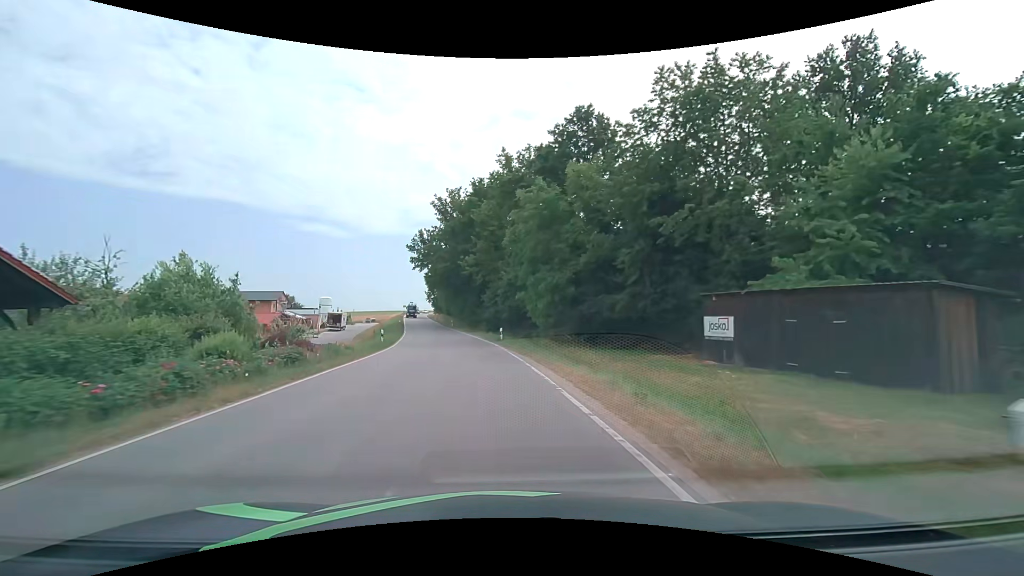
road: tertiary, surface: asphalt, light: Day
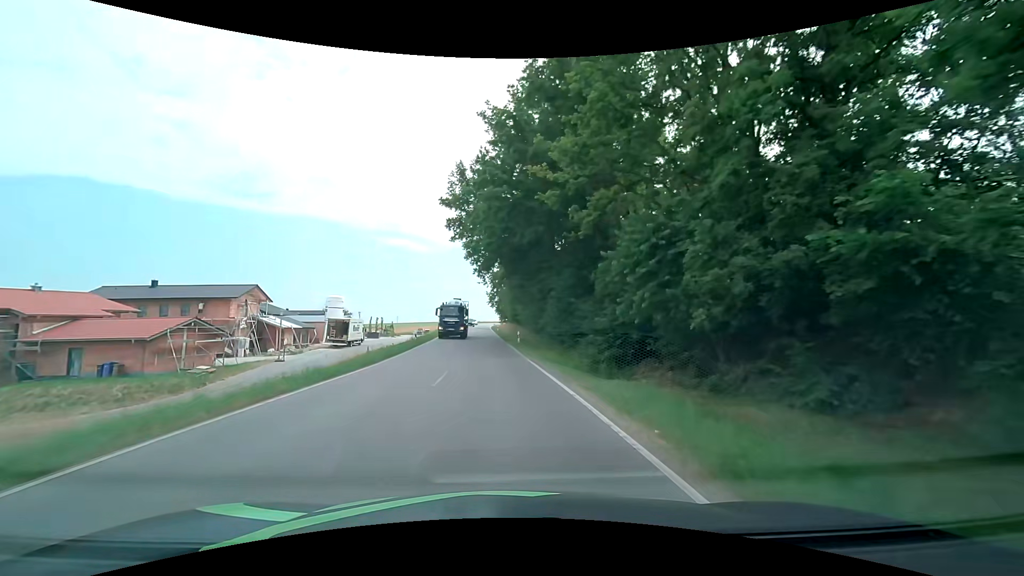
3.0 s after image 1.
(-3.2, +37.5) m; -8°
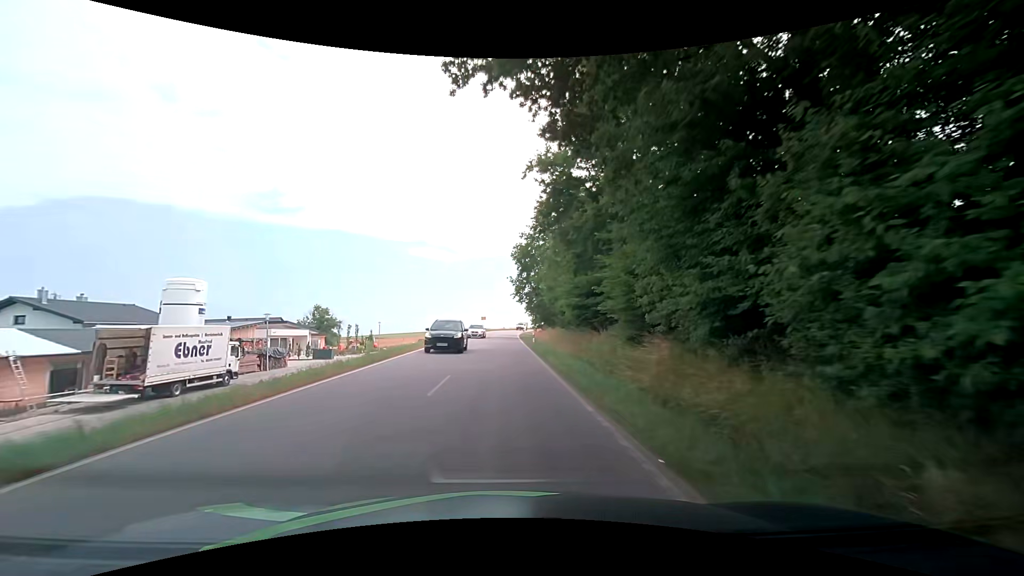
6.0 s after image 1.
(-1.6, +37.5) m; -4°
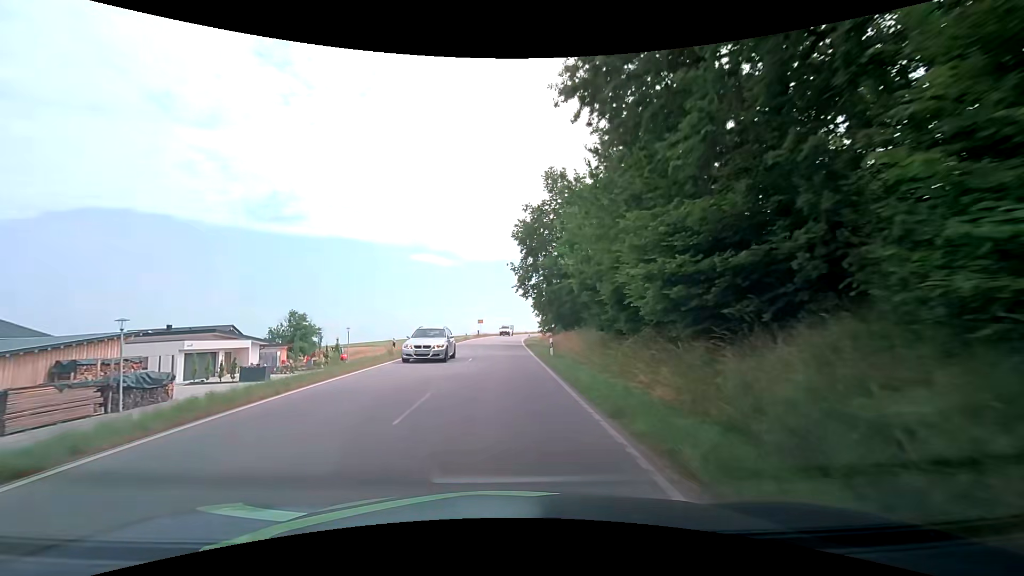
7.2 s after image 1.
(+0.1, +15.0) m; 0°
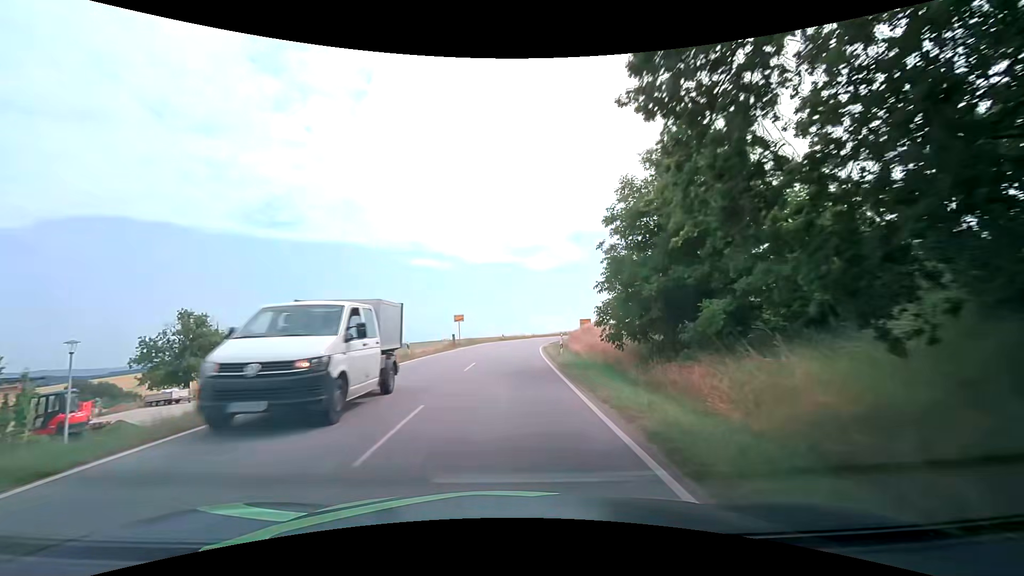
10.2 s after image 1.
(-0.2, +37.6) m; 0°
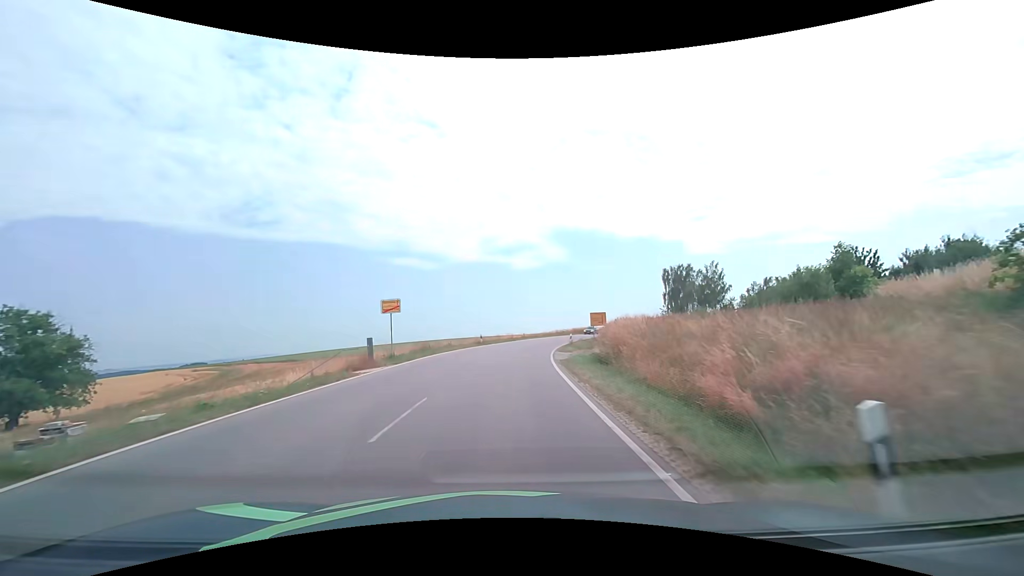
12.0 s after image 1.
(+0.3, +22.9) m; +2°
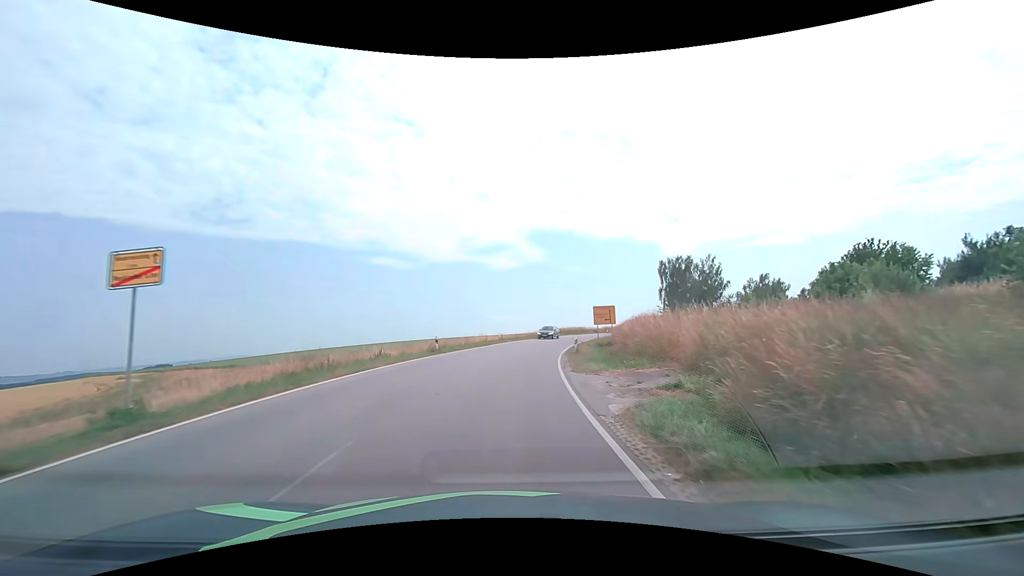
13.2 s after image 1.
(+0.3, +15.5) m; +2°
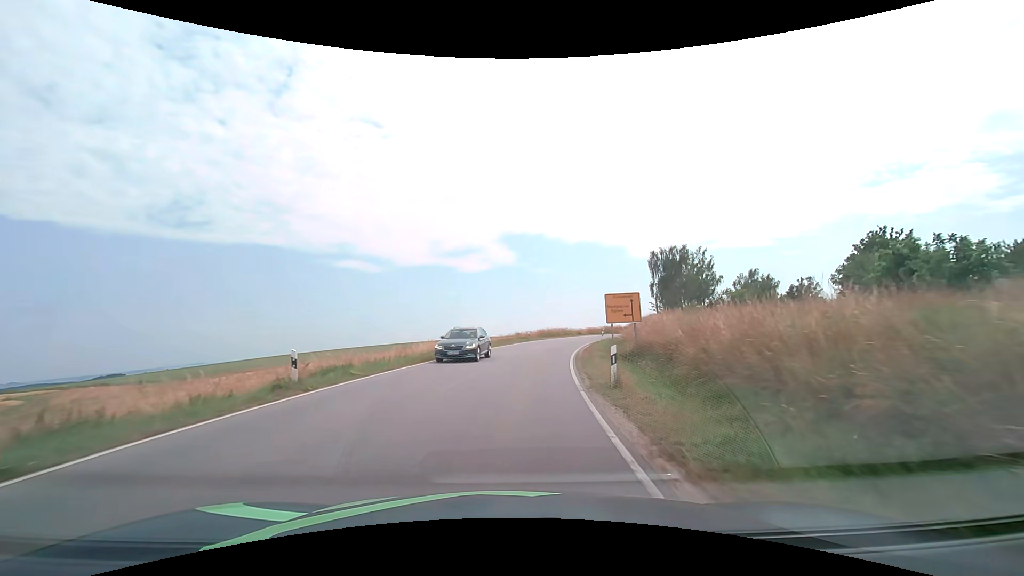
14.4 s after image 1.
(+0.4, +15.7) m; +3°
(0, +10) (+1, +20) (+2, +30) (+4, +40) (+6, +49) (+9, +59) (+13, +68) (+16, +78) (+20, +87) (+25, +96) m
